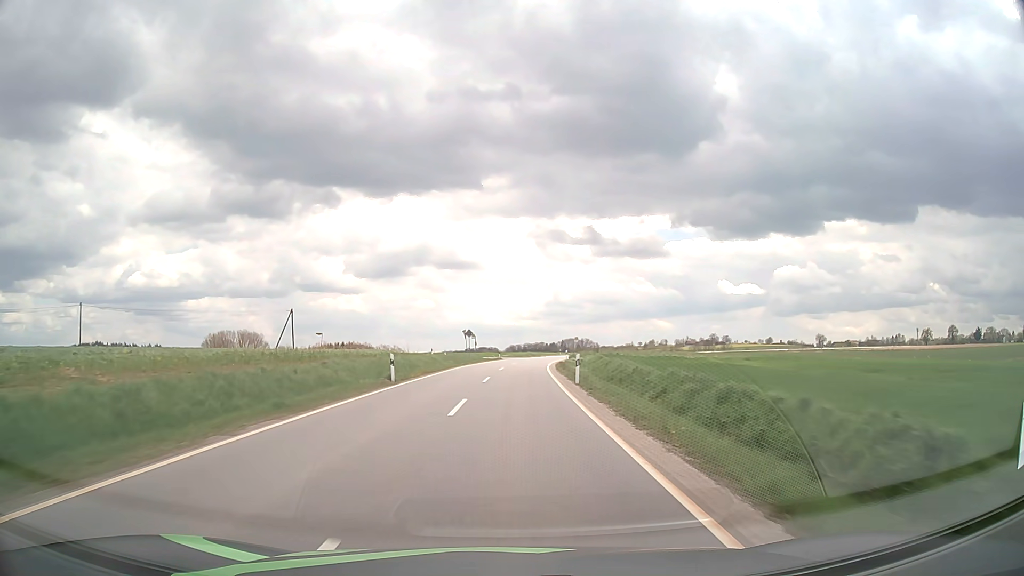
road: tertiary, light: Day
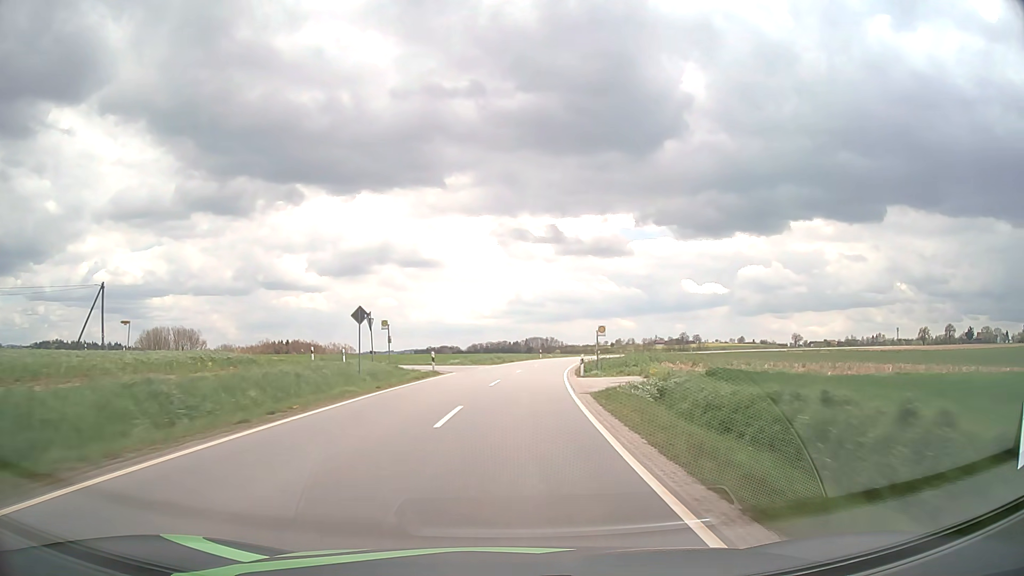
(+0.9, +38.3) m; +3°
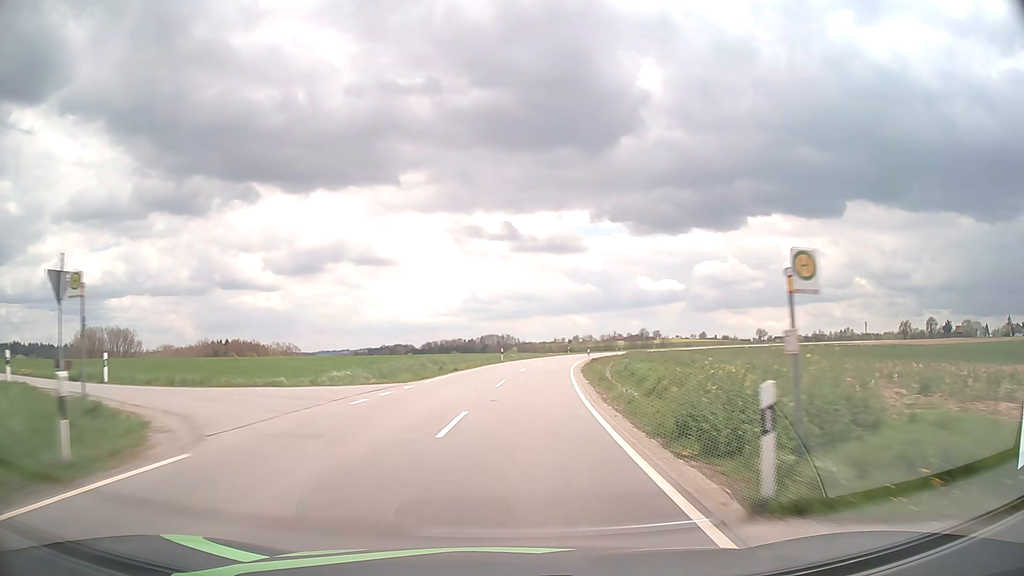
(+0.8, +25.5) m; +4°
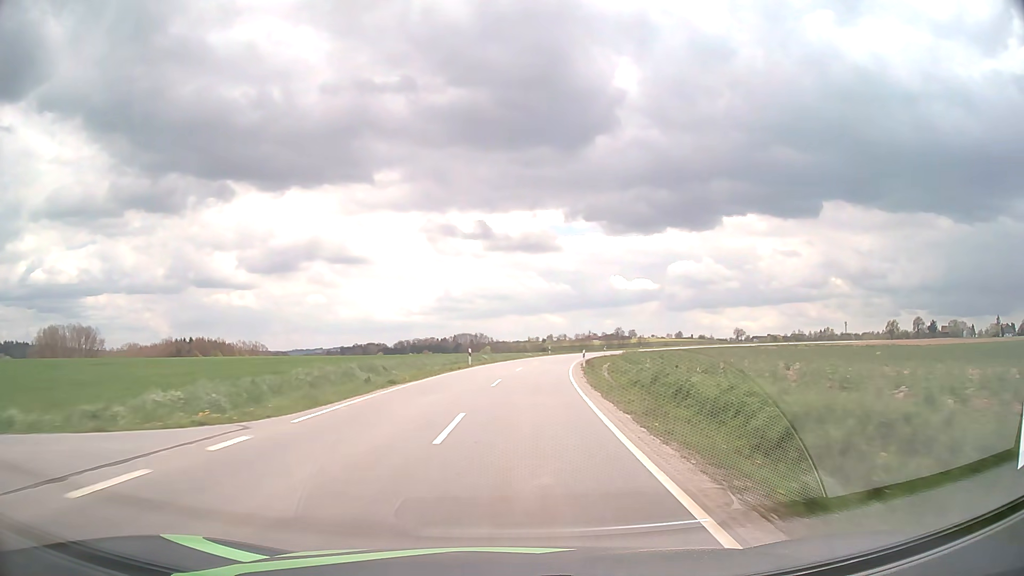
(+0.3, +12.8) m; +2°
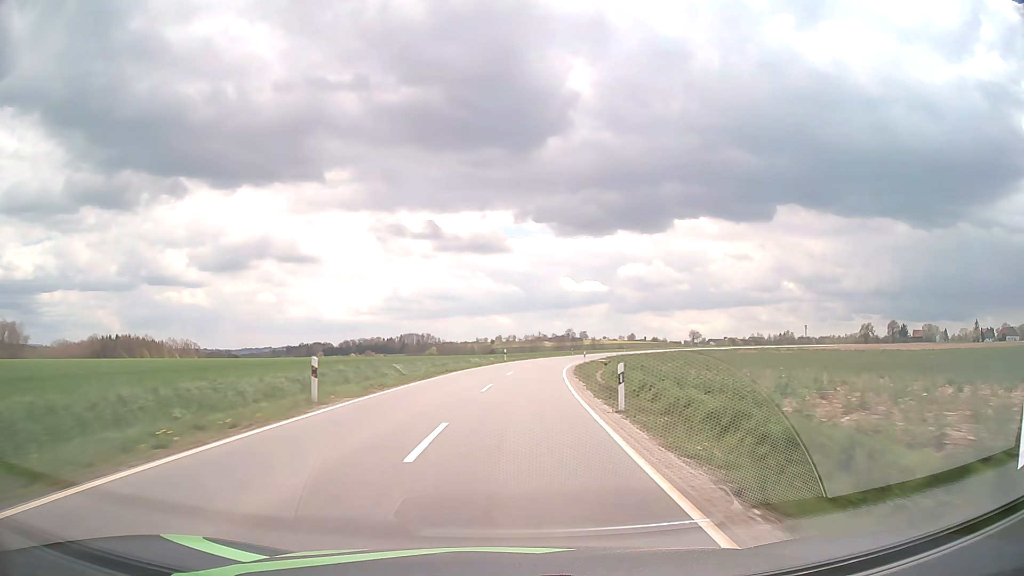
(+1.0, +25.6) m; +4°
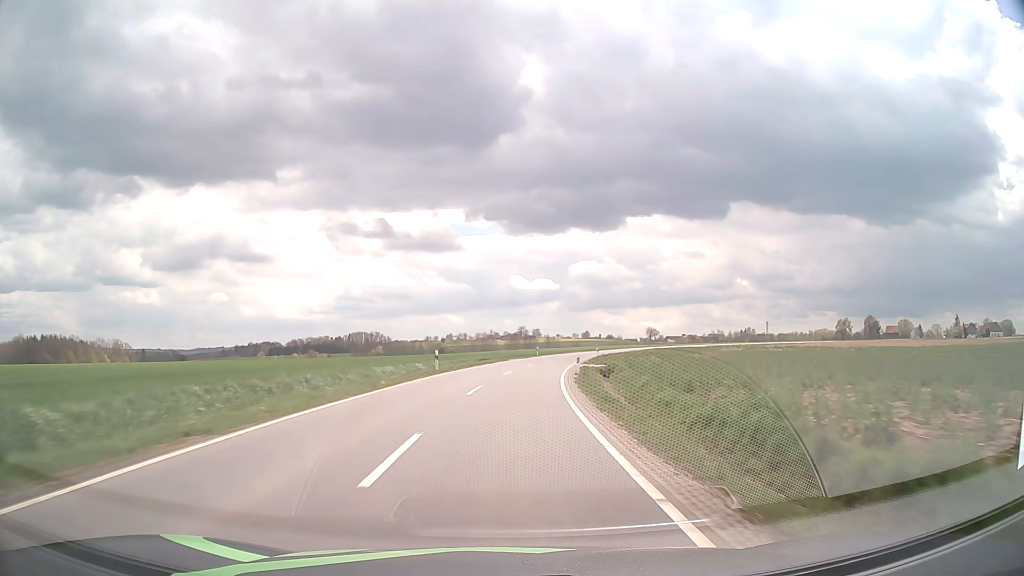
(+0.9, +25.6) m; +4°
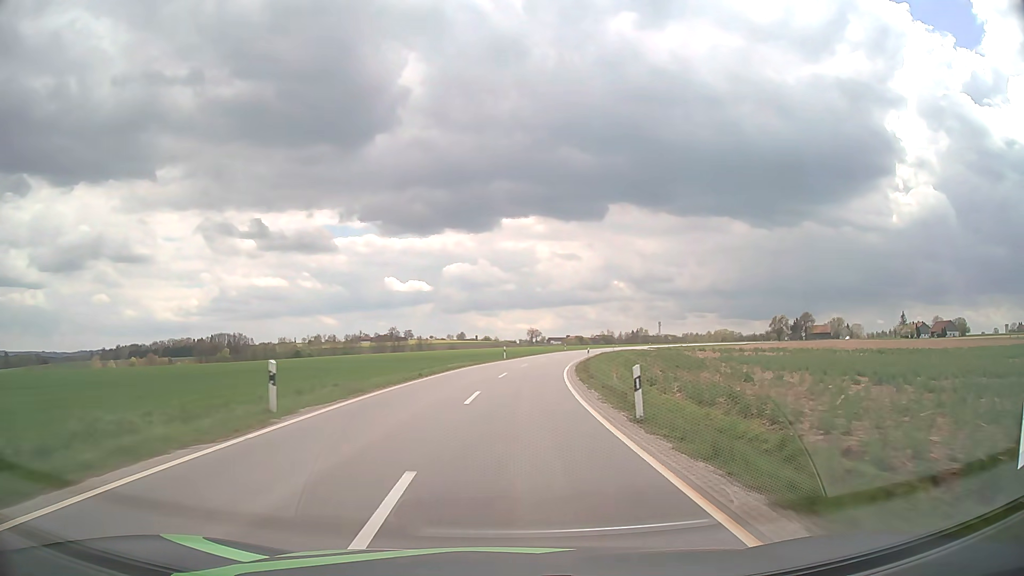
(+5.6, +63.5) m; +11°
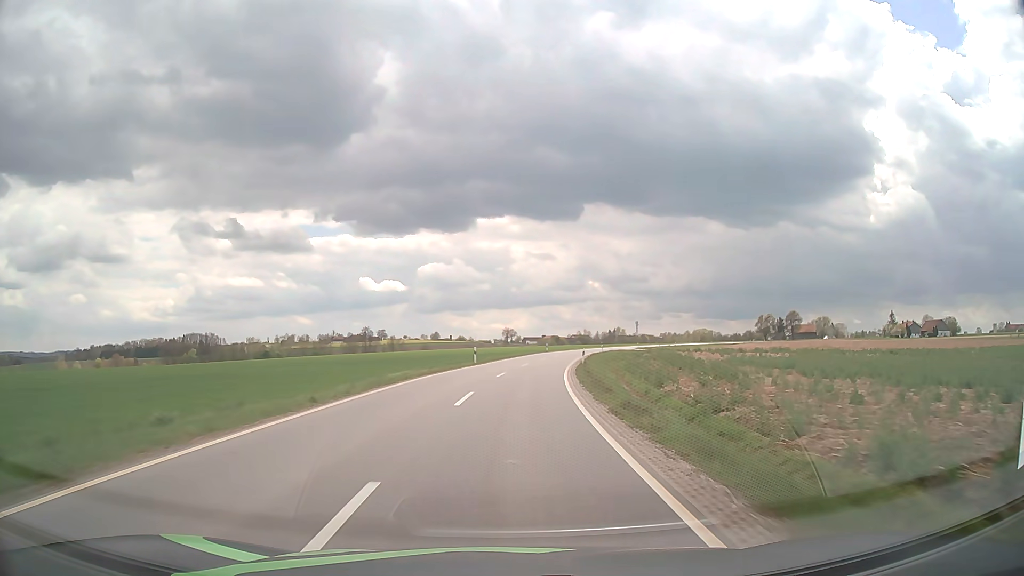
(+0.2, +12.7) m; +2°
(0, +10) (+1, +20) (+1, +30) (+2, +40) (+3, +50) (+5, +60) (+7, +70) (+9, +79) (+11, +89) (+13, +99) m
